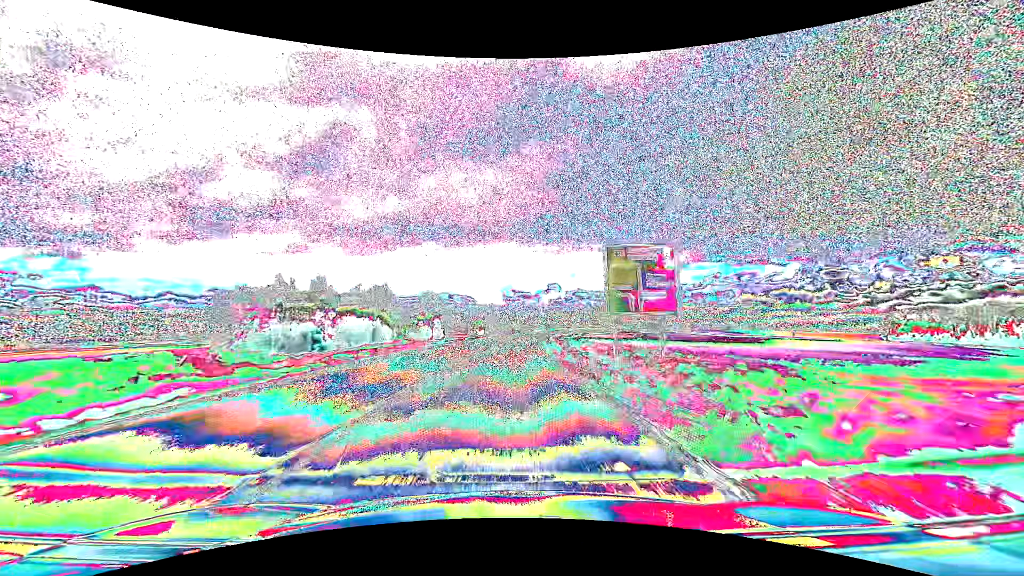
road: primary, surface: asphalt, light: Day
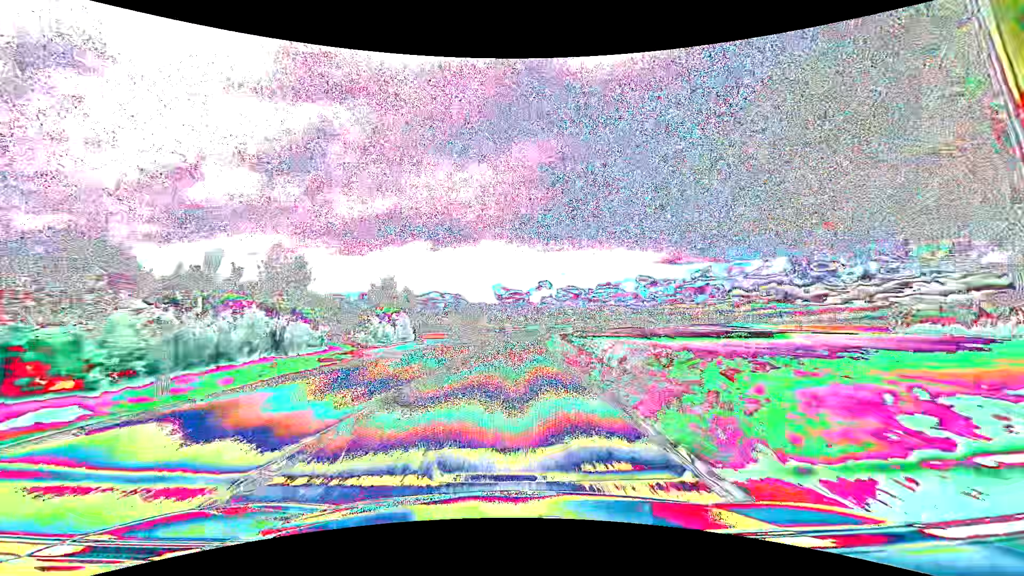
(+0.1, +15.9) m; +1°
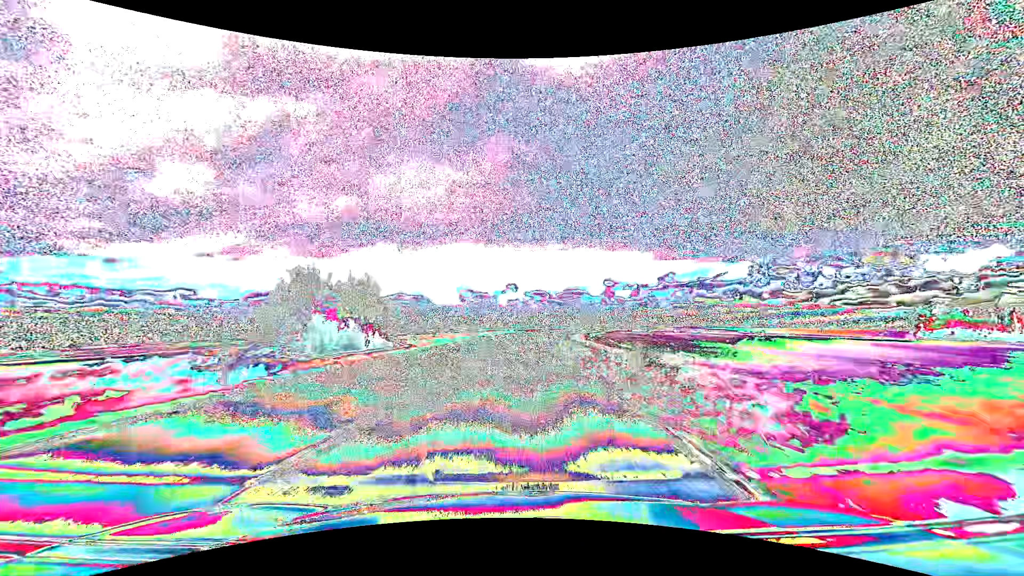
(+1.2, +47.6) m; +3°
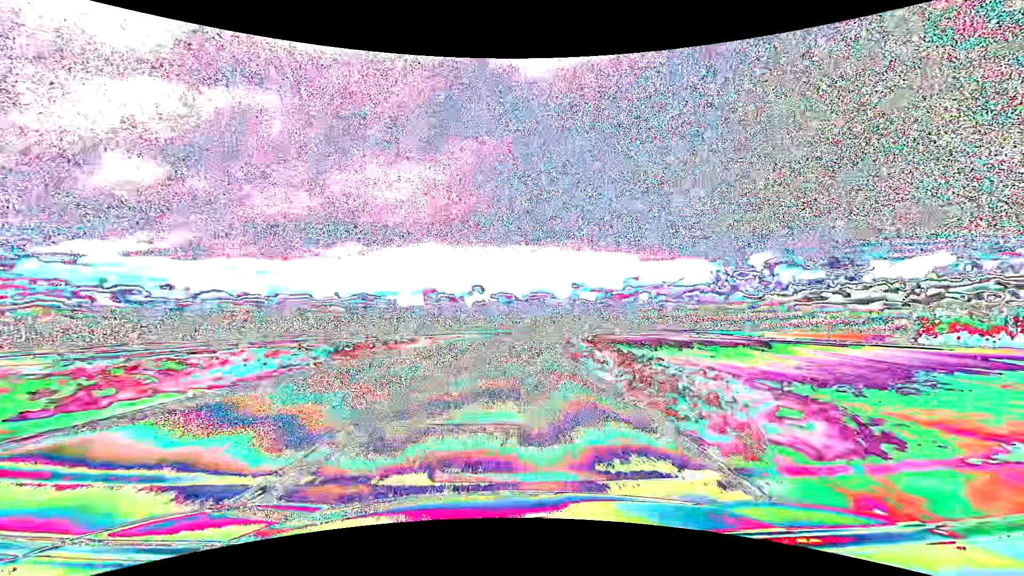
(+1.0, +31.6) m; +4°
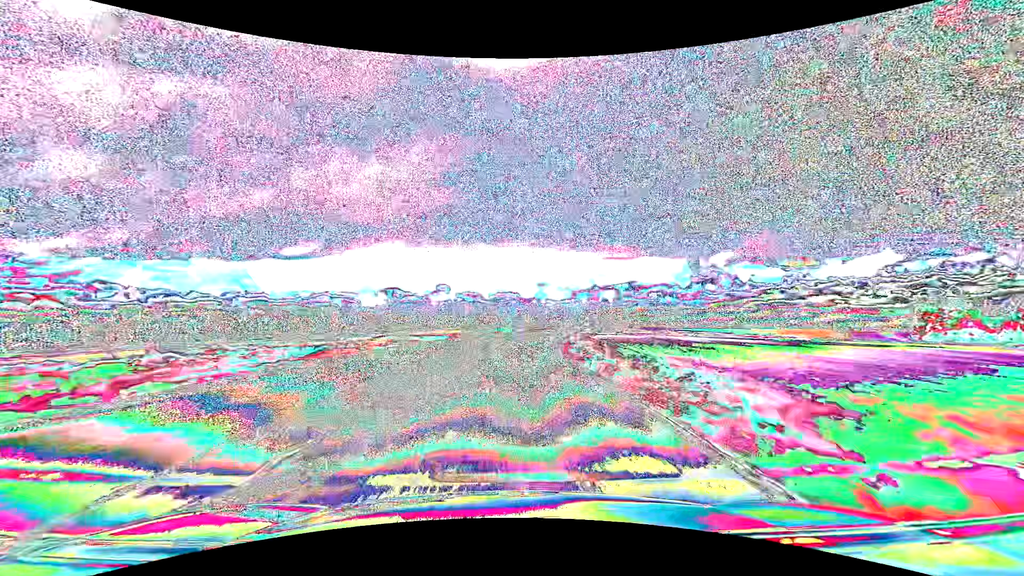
(+1.2, +31.6) m; +4°
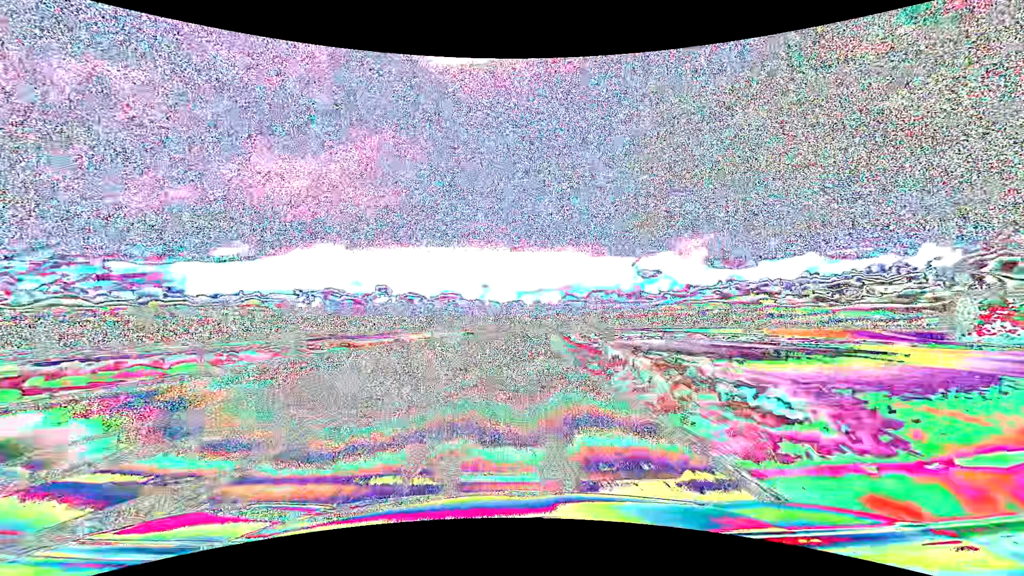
(+3.8, +63.0) m; +7°
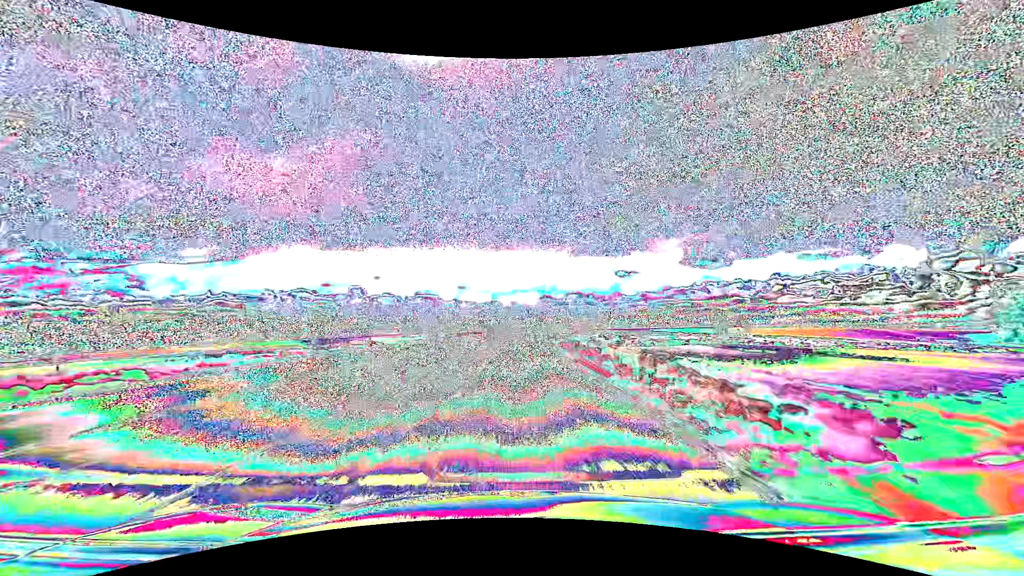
(+0.7, +31.6) m; +3°
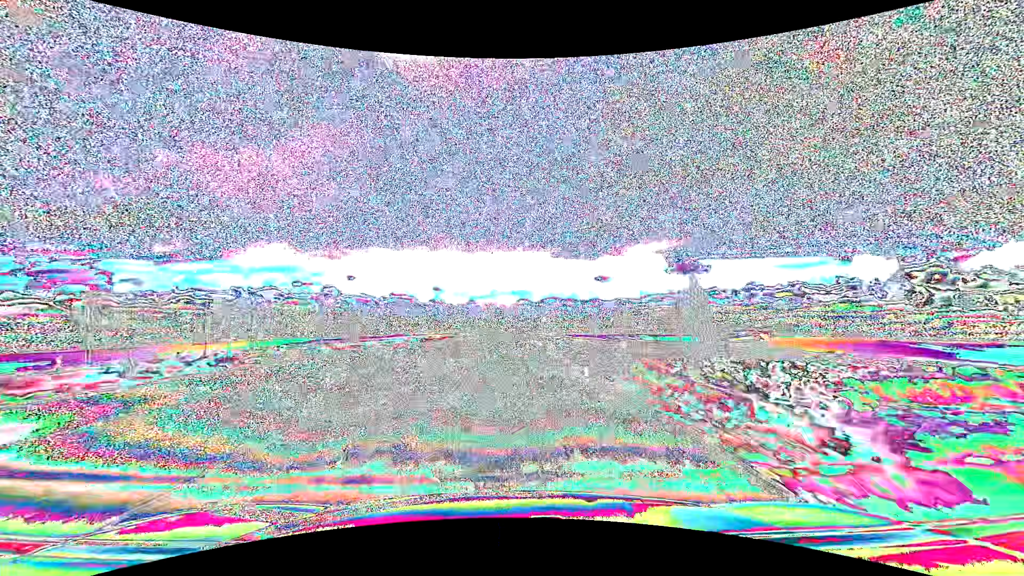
(+1.3, +47.3) m; +3°
(0, +10) (0, +20) (0, +30) (0, +40) (0, +50) (0, +60) (+1, +70) (+1, +80) (+1, +90) (+1, +100) m
